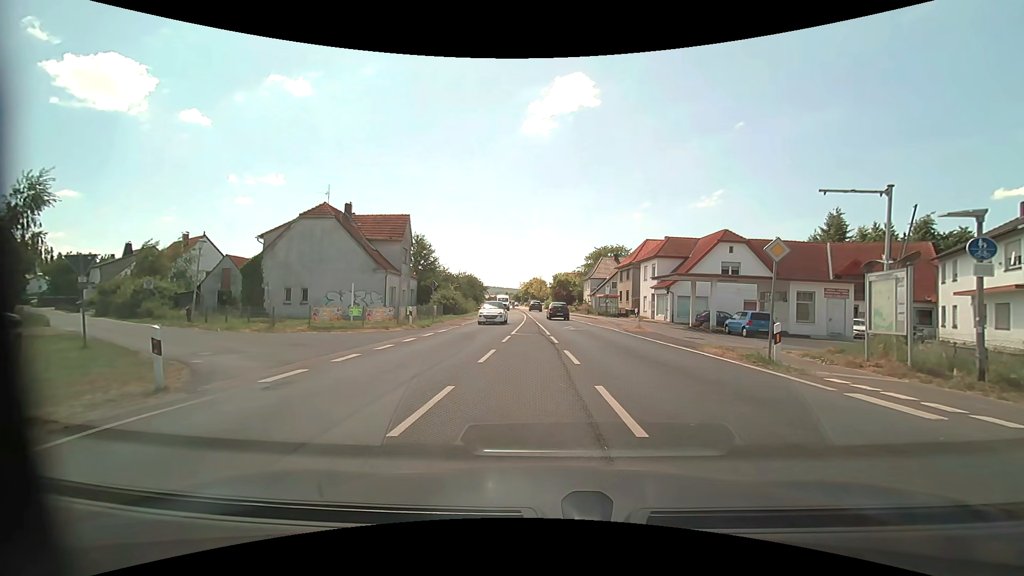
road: primary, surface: asphalt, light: Day
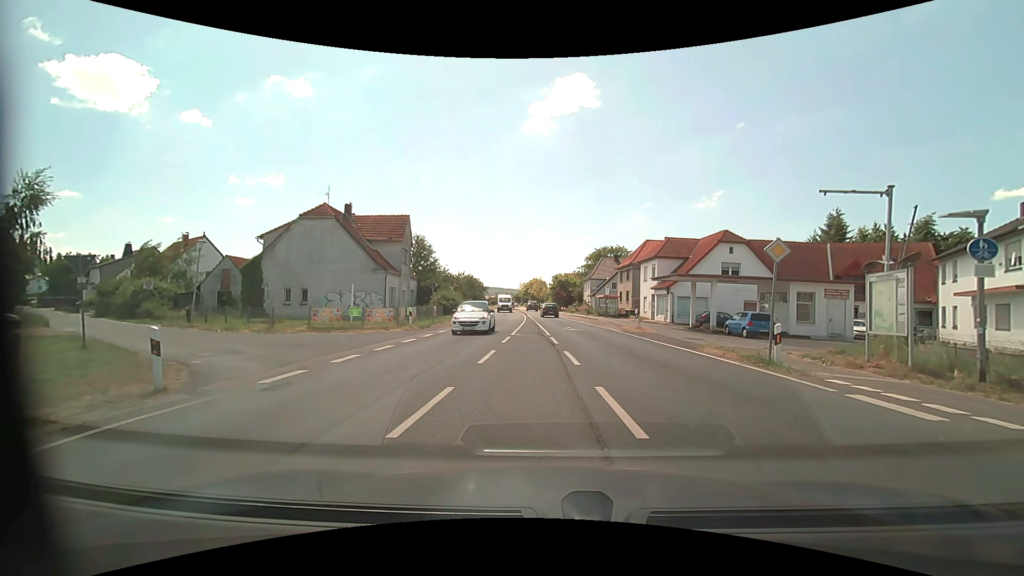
(0.0, +0.1) m; 0°
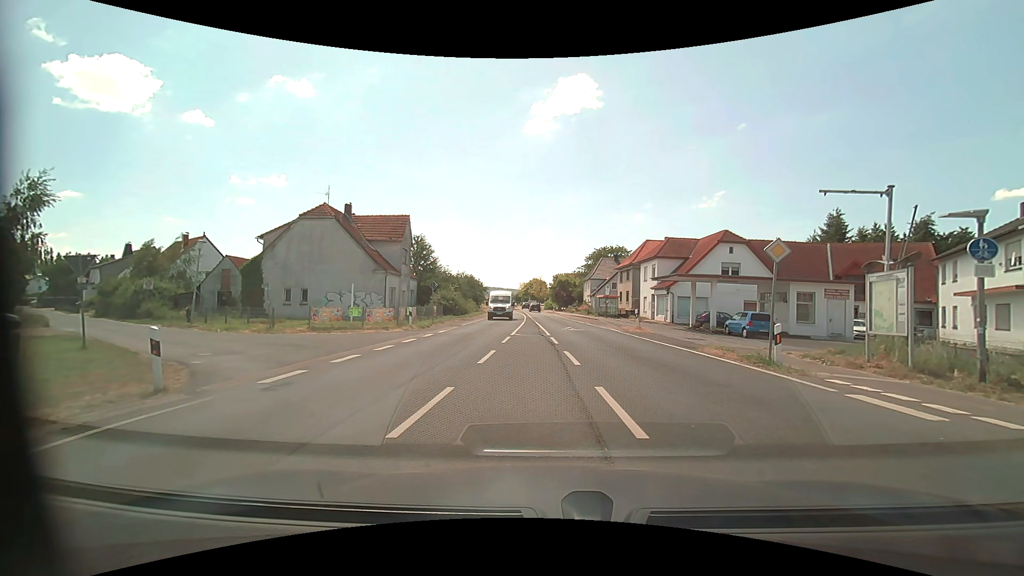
(0.0, +0.1) m; 0°
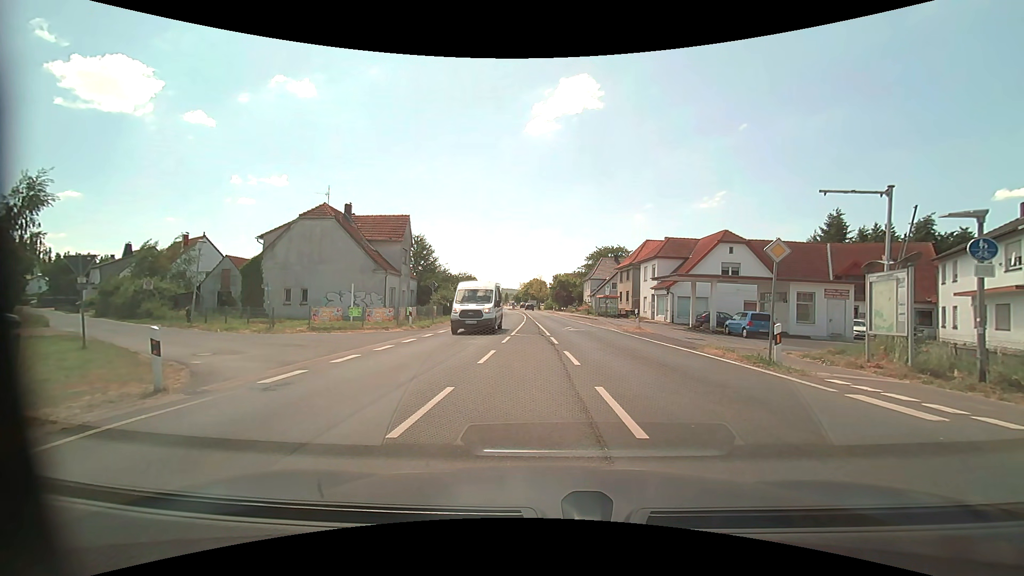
(0.0, 0.0) m; 0°
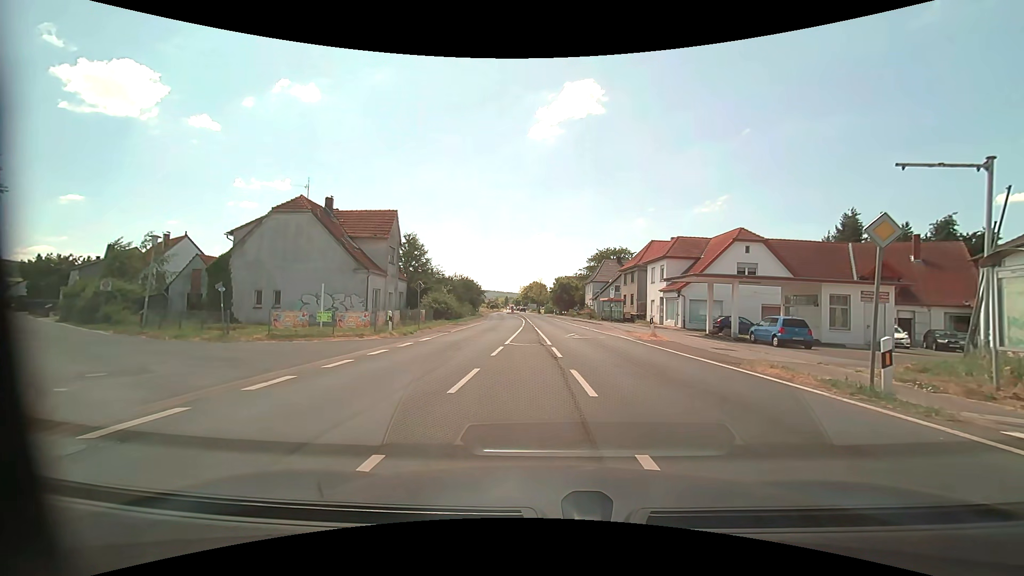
(0.0, +3.9) m; +1°
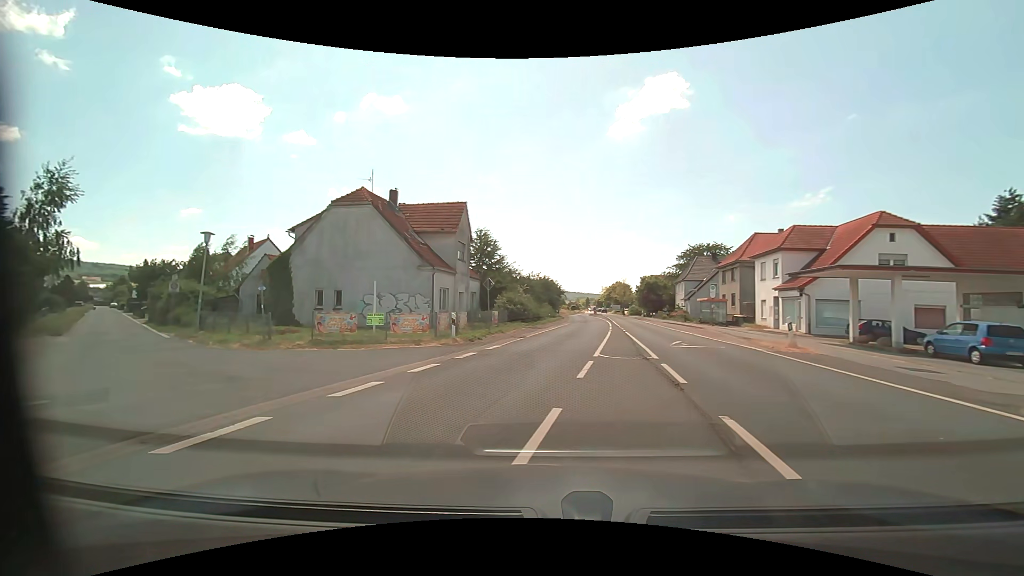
(-0.2, +4.3) m; -8°
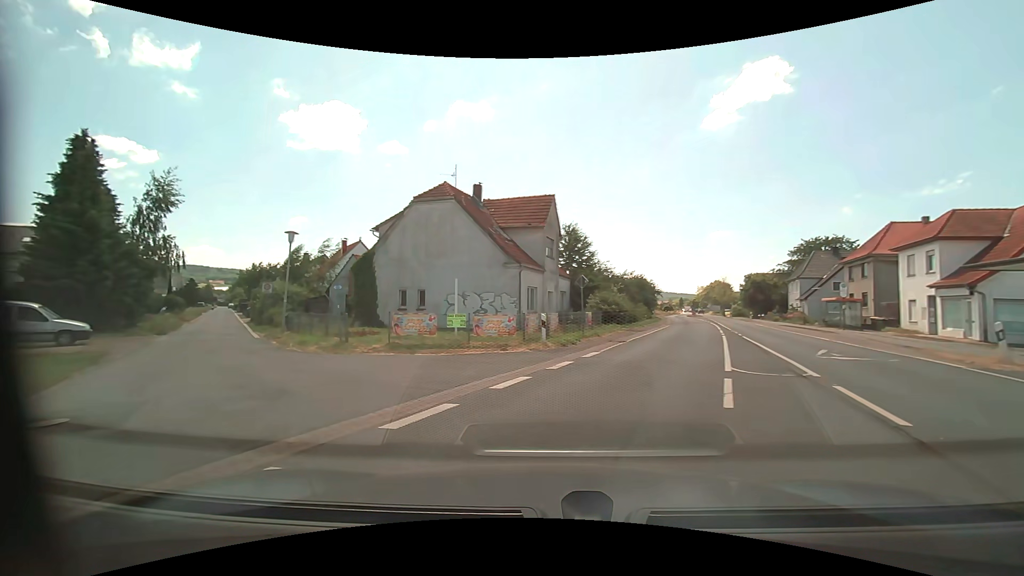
(-0.2, +2.5) m; -10°
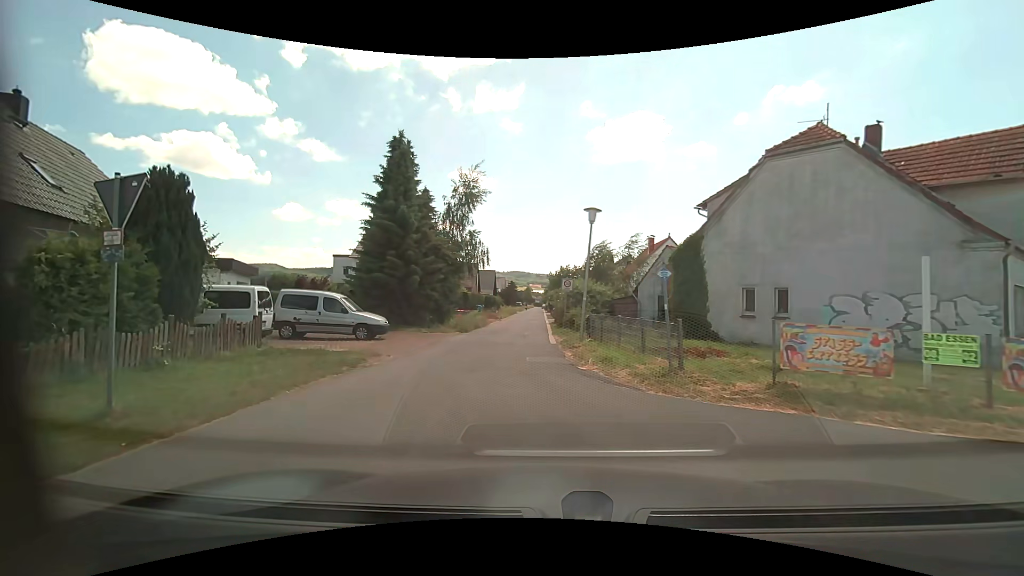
(-2.4, +7.2) m; -37°
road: residential
